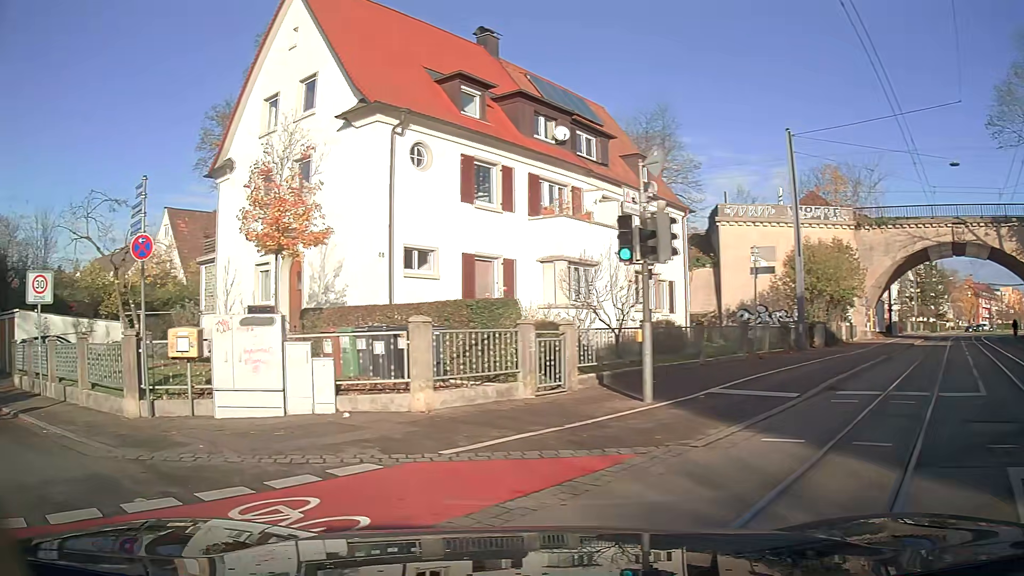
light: Day
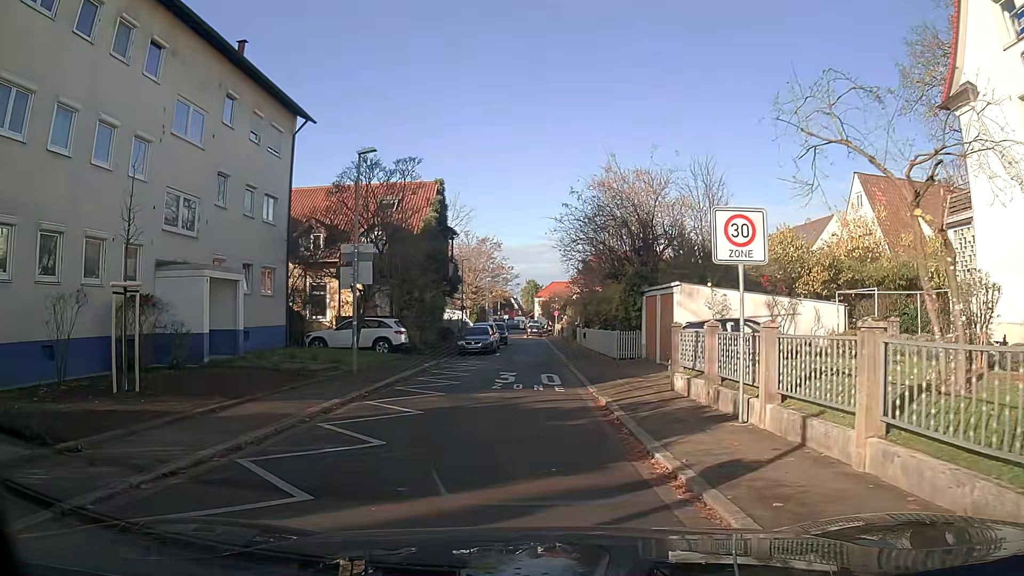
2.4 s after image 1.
(-4.0, +6.8) m; -45°
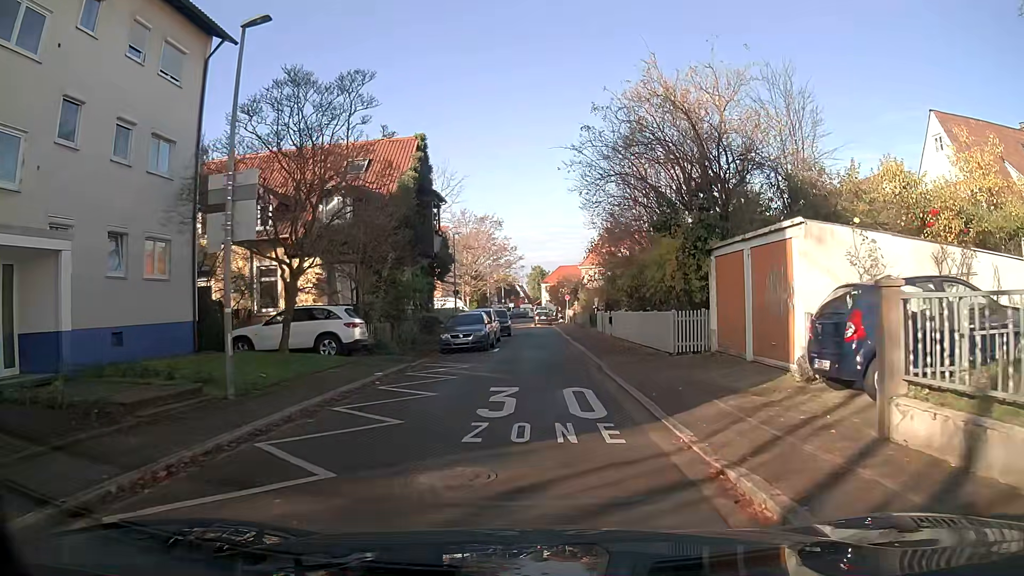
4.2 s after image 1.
(-0.1, +9.1) m; -1°
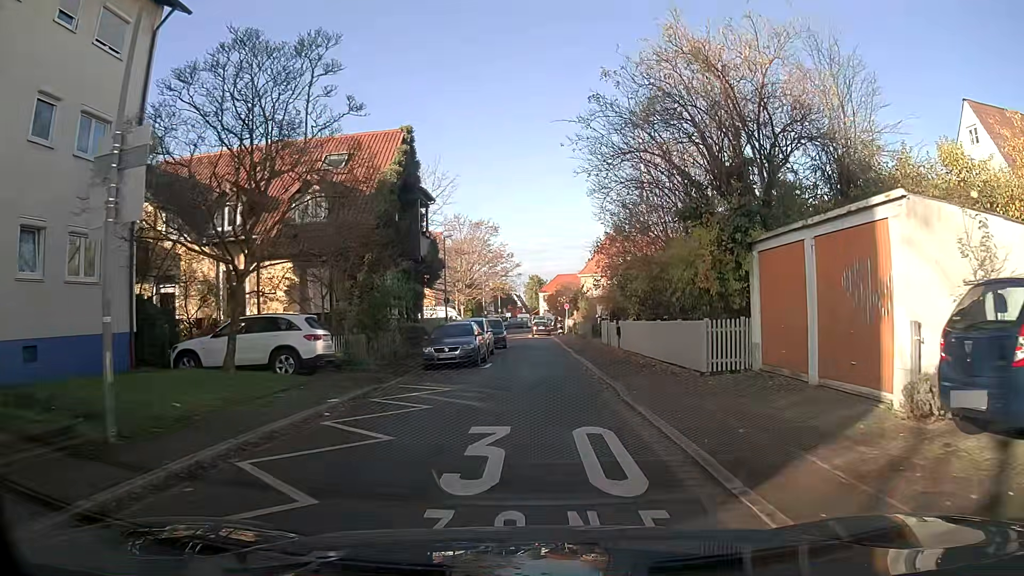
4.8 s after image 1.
(0.0, +3.5) m; 0°
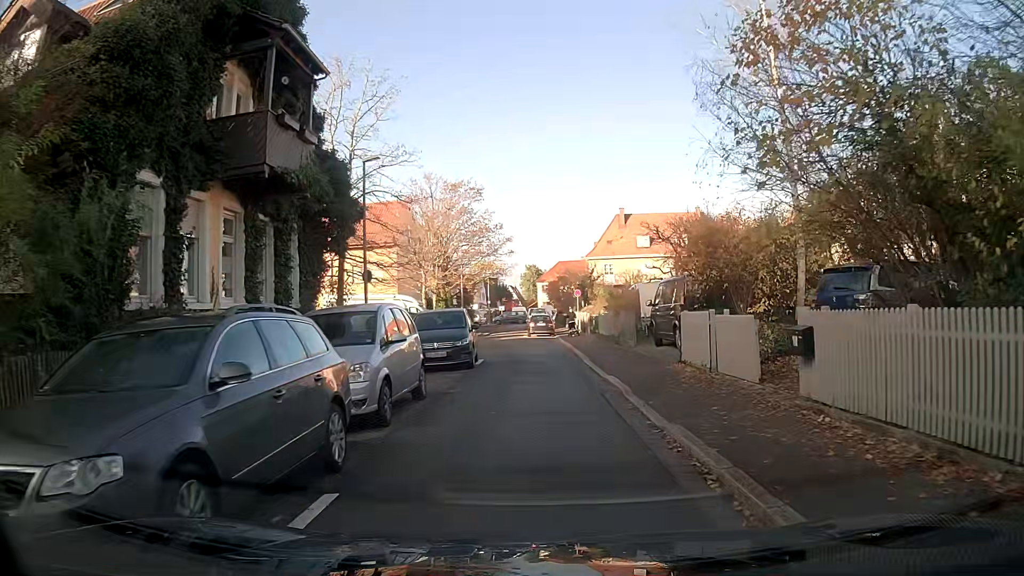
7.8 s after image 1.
(0.0, +18.0) m; 0°
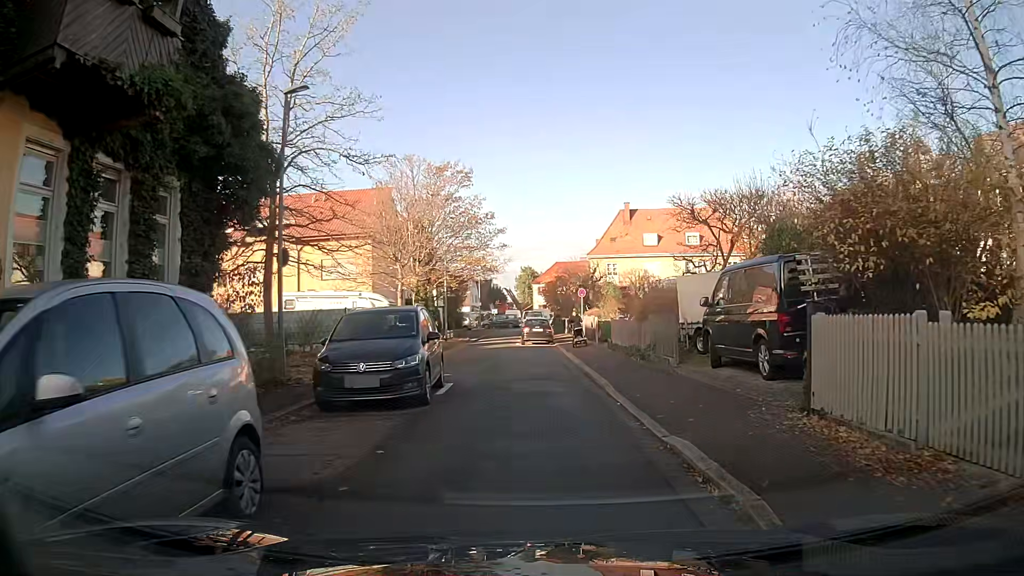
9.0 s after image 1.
(0.0, +7.0) m; 0°
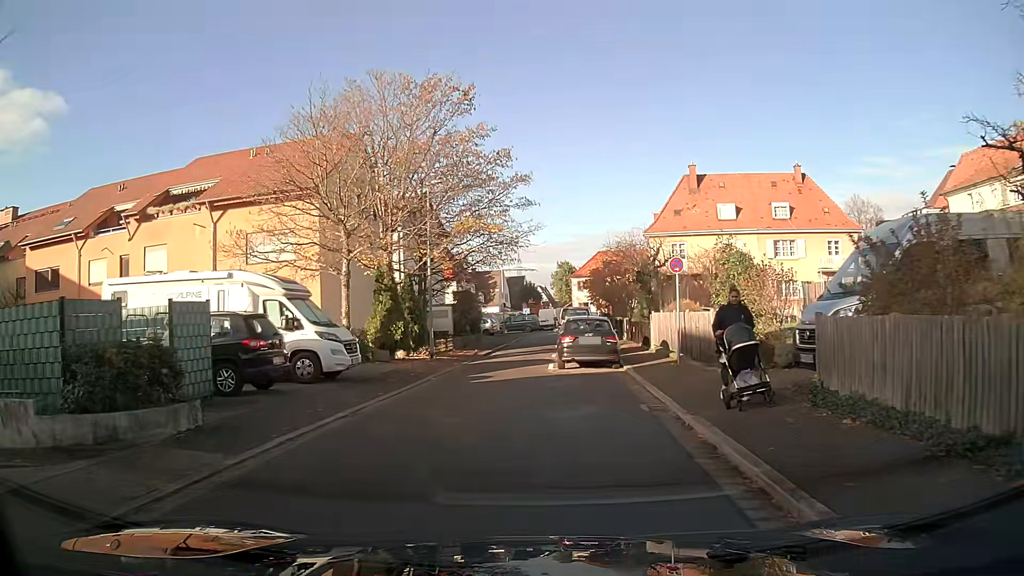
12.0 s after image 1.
(-0.3, +17.1) m; -5°
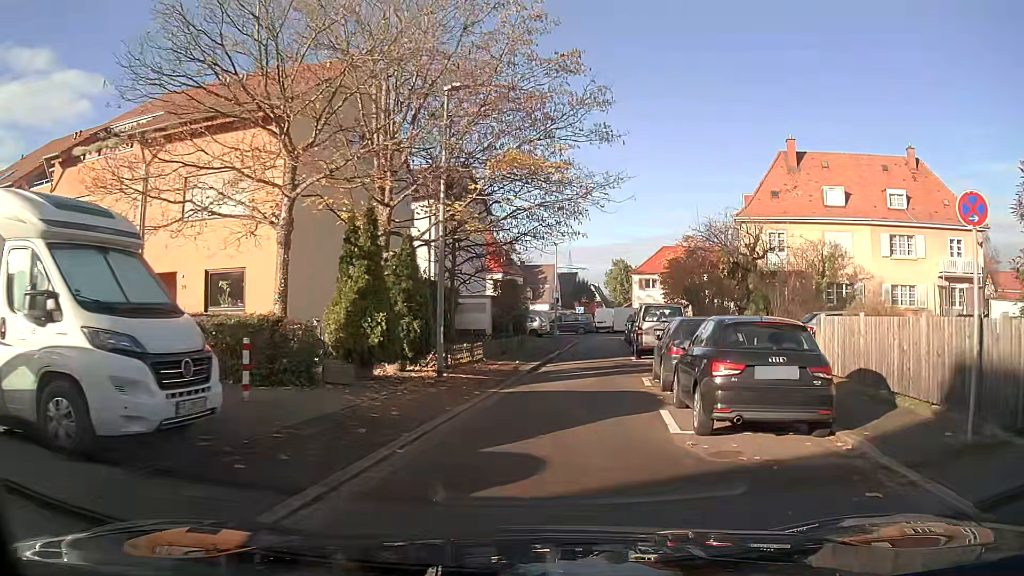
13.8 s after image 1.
(-0.4, +10.5) m; -2°
(0, +10) (+1, +20) (+2, +30) (+3, +40) (+5, +50) (+8, +59) (+18, +60) (+27, +57) (+37, +54) (+47, +52) m
